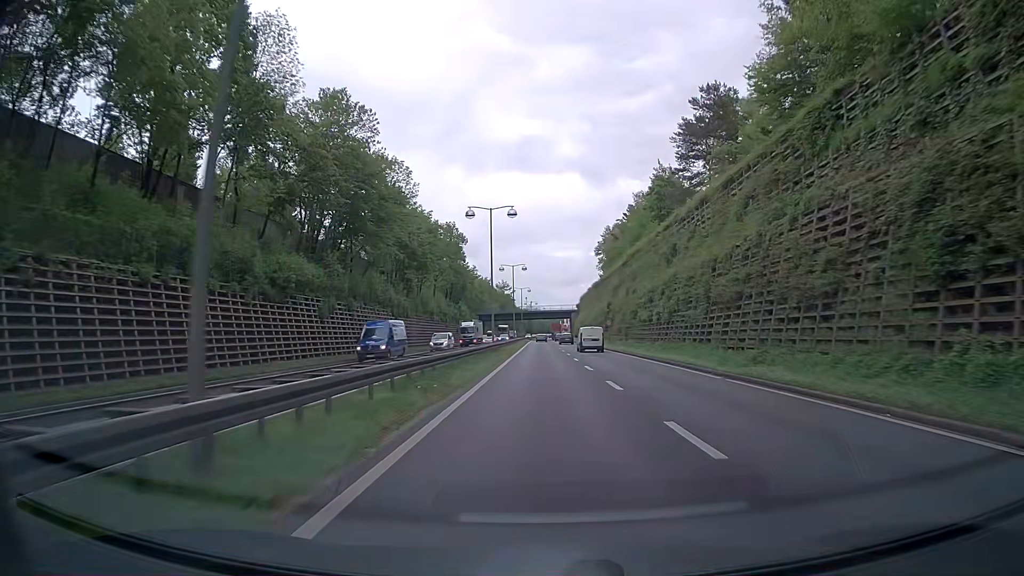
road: trunk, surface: asphalt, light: Day
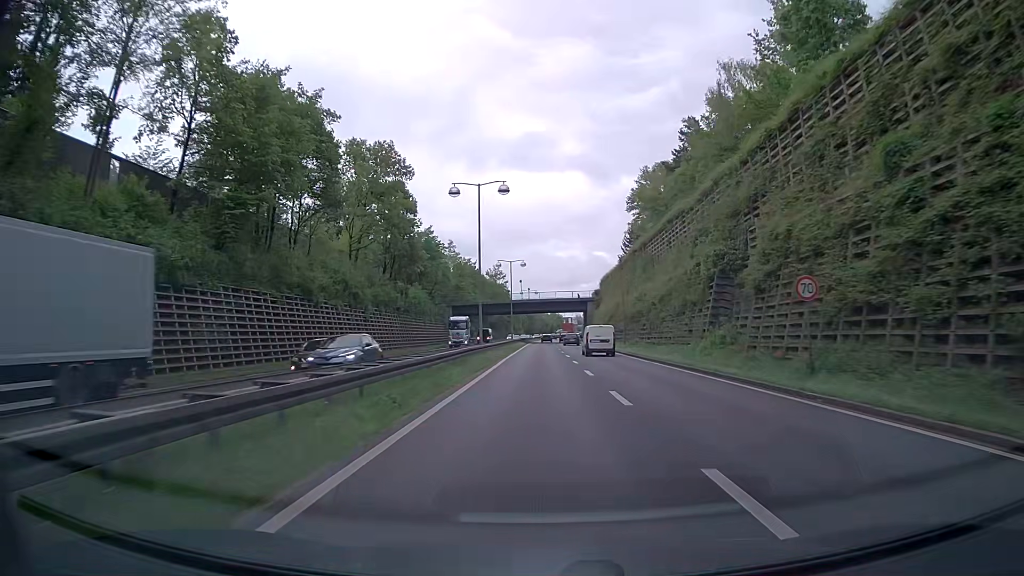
(0.0, +48.5) m; 0°
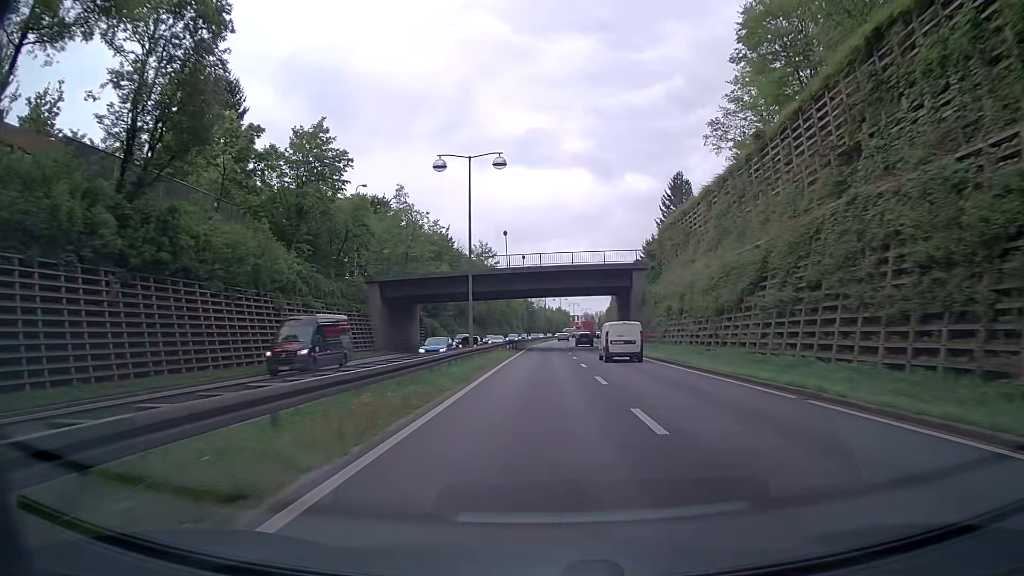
(-0.1, +48.6) m; 0°
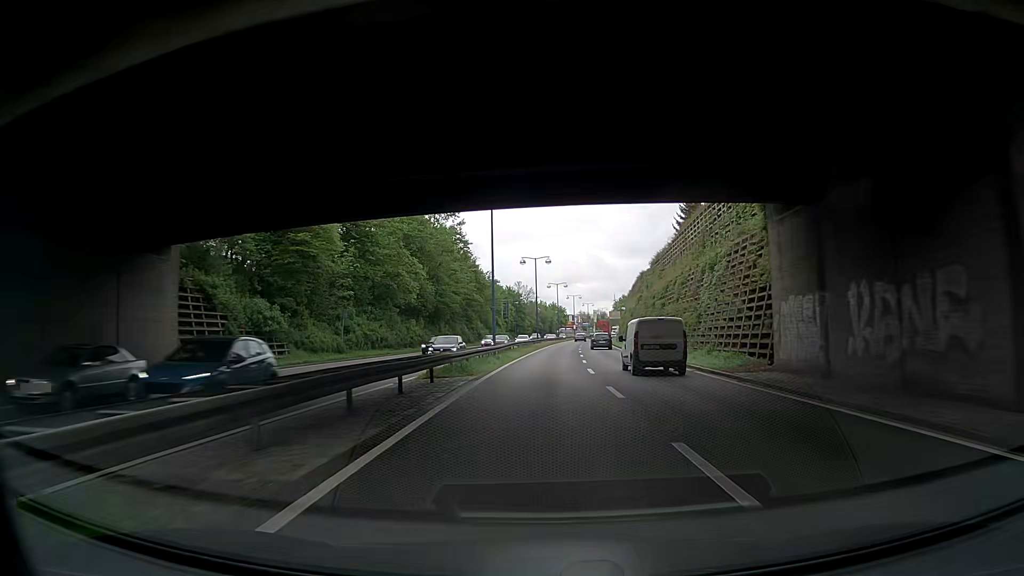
(+0.2, +48.8) m; +1°
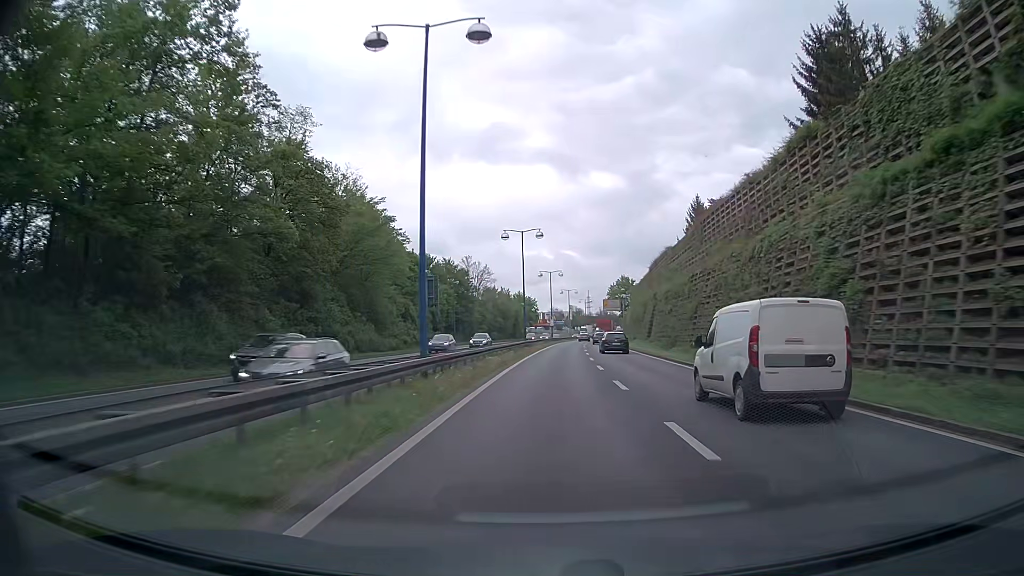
(+1.6, +61.1) m; +3°
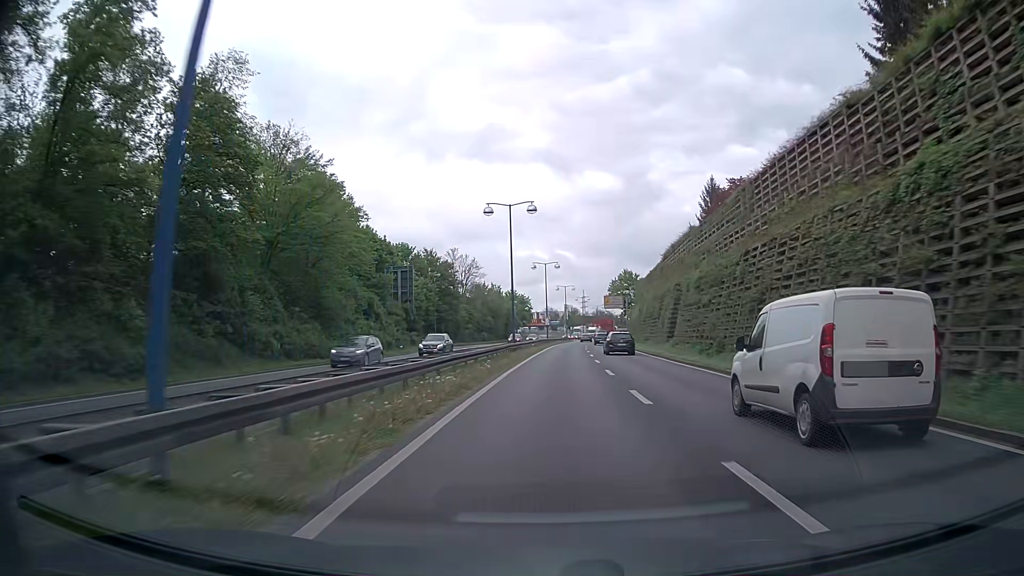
(+0.1, +12.2) m; +1°
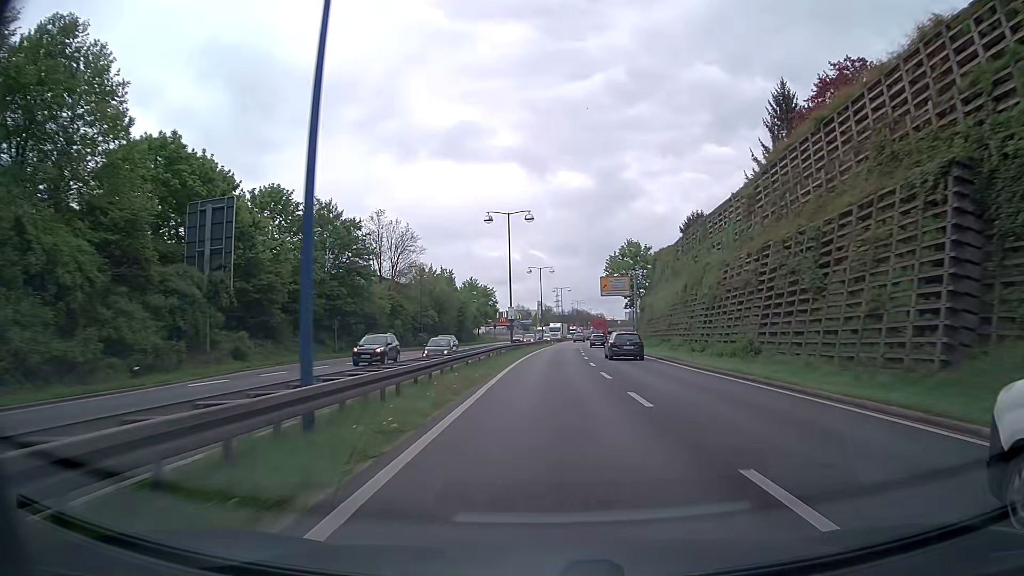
(+0.6, +36.4) m; +2°
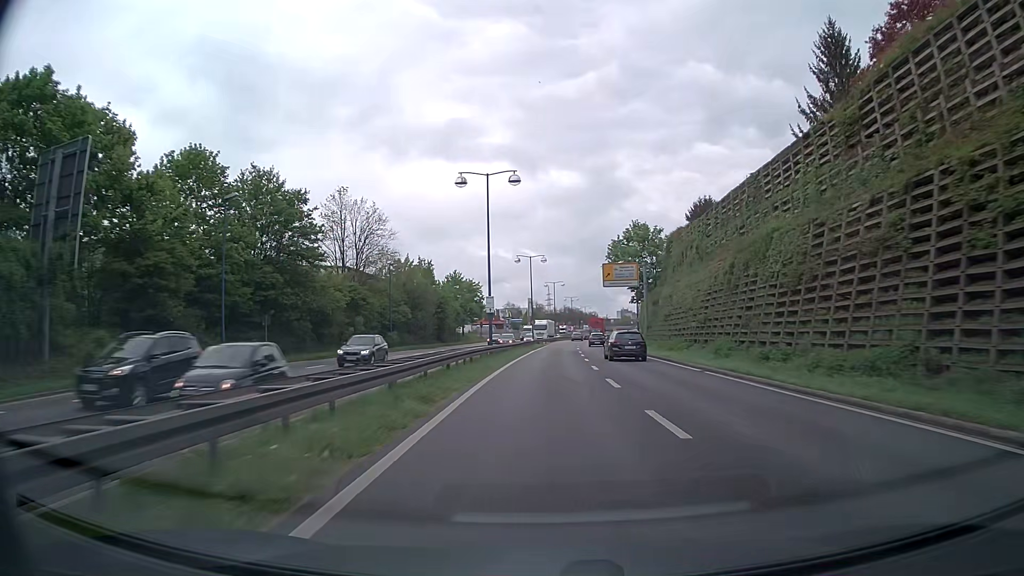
(+0.1, +12.1) m; +1°
(0, +10) (0, +20) (0, +30) (+1, +40) (+1, +50) (+1, +60) (+2, +70) (+3, +80) (+3, +90) (+4, +100) m
